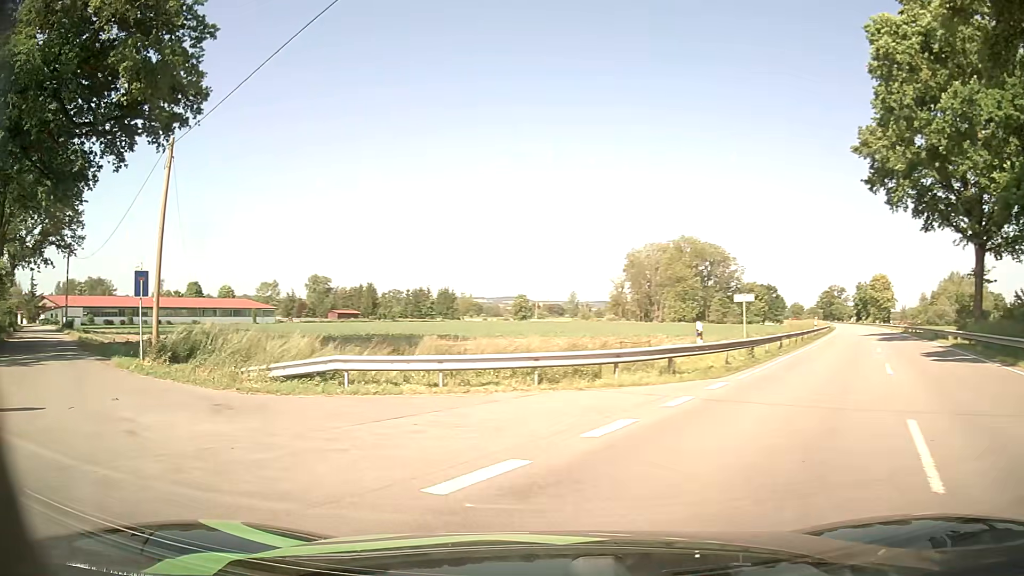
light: Day
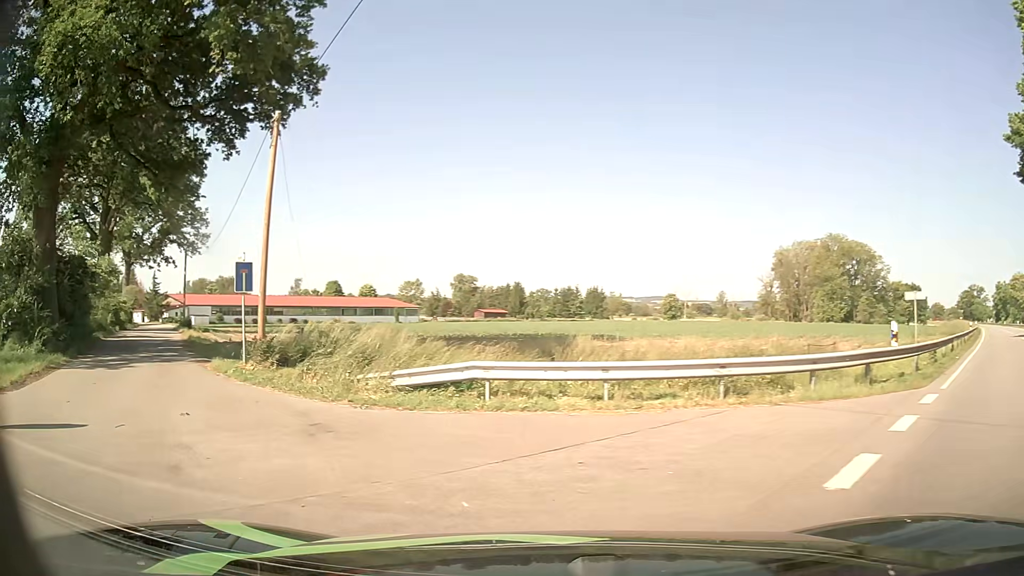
(-0.4, +2.6) m; -14°
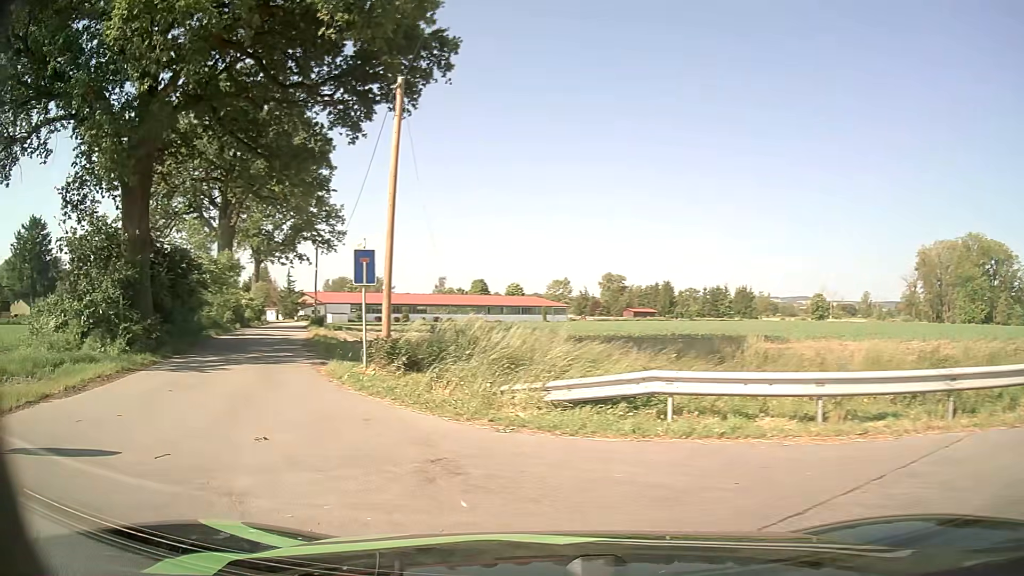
(-0.3, +2.6) m; -12°
